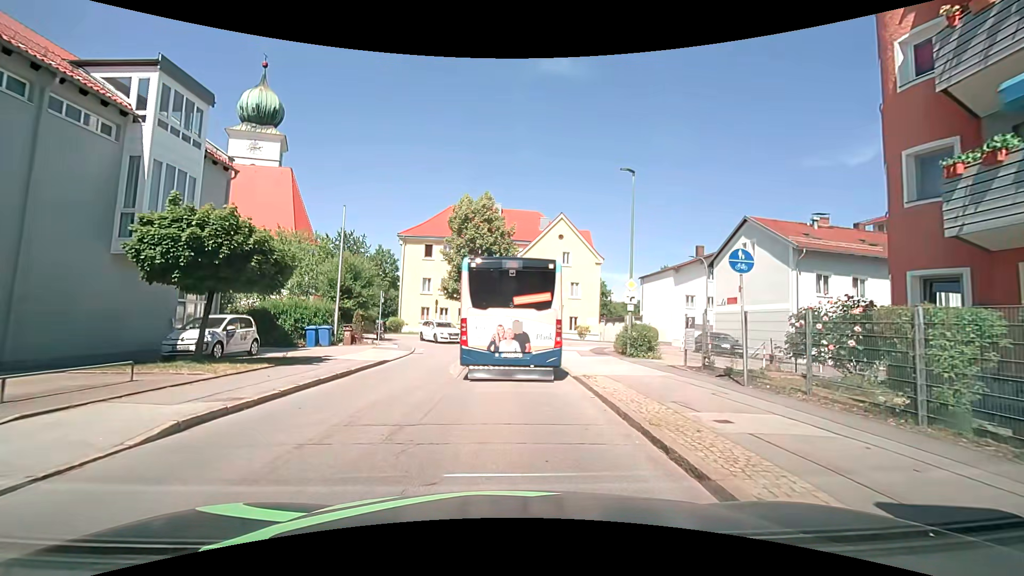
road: unclassified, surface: asphalt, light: Day
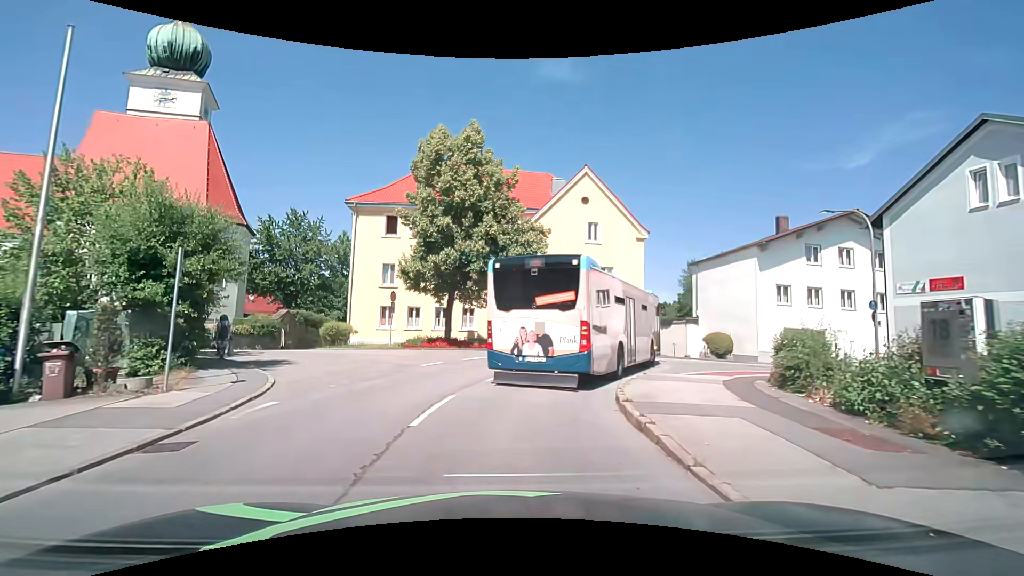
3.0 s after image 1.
(+0.1, +17.3) m; +1°
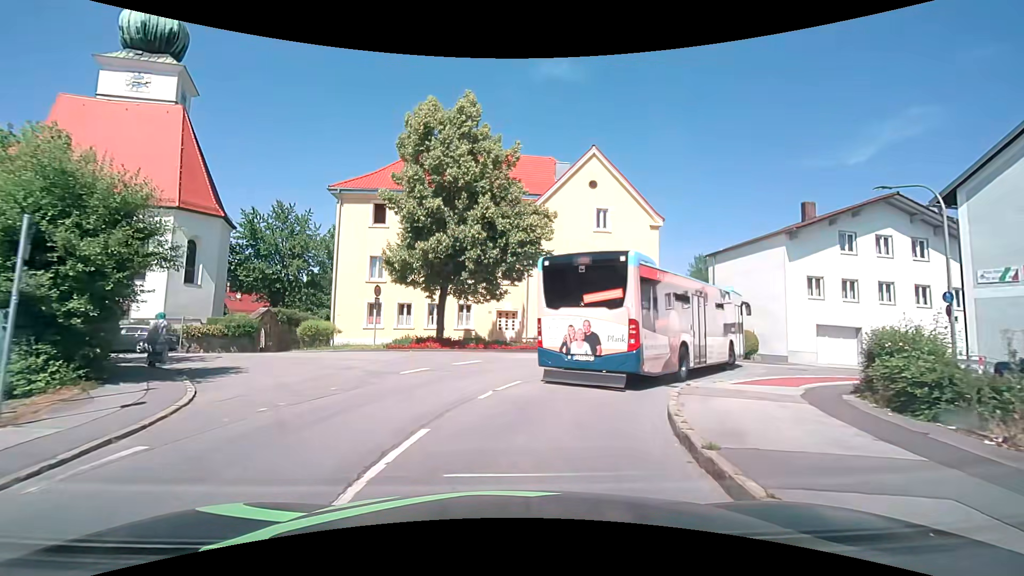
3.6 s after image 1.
(0.0, +3.5) m; 0°
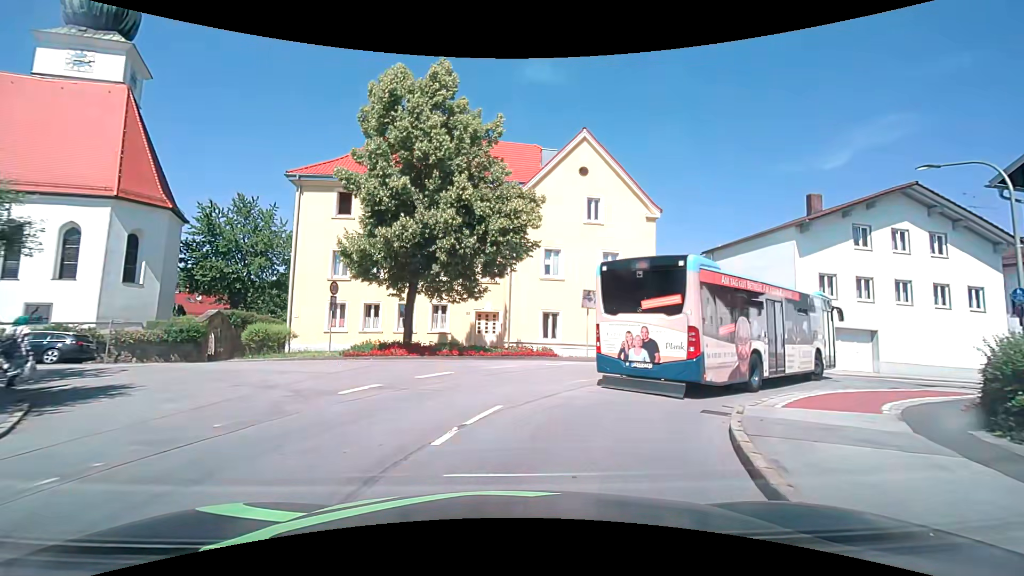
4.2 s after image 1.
(0.0, +3.5) m; +2°
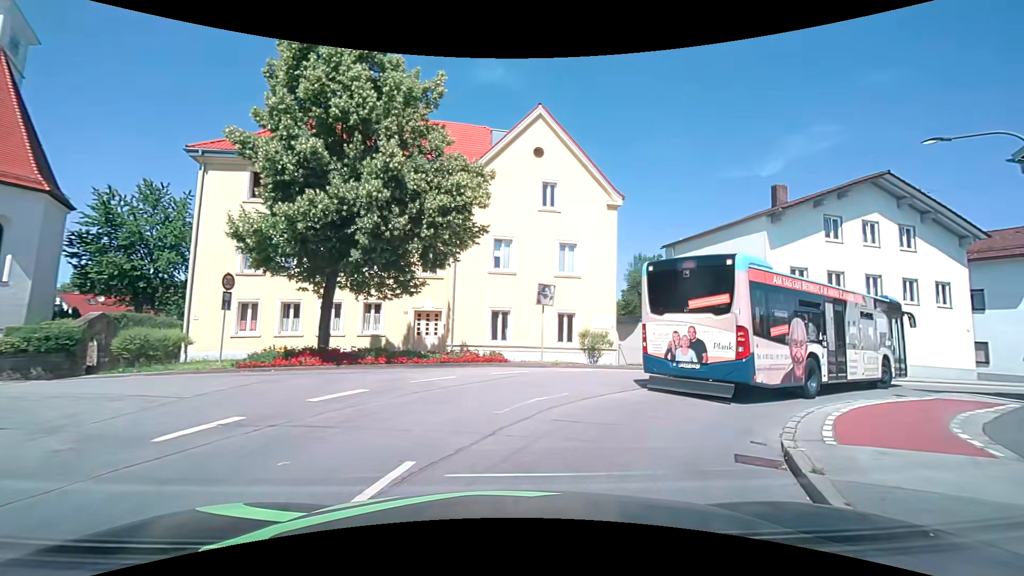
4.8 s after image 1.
(+0.1, +3.5) m; +4°
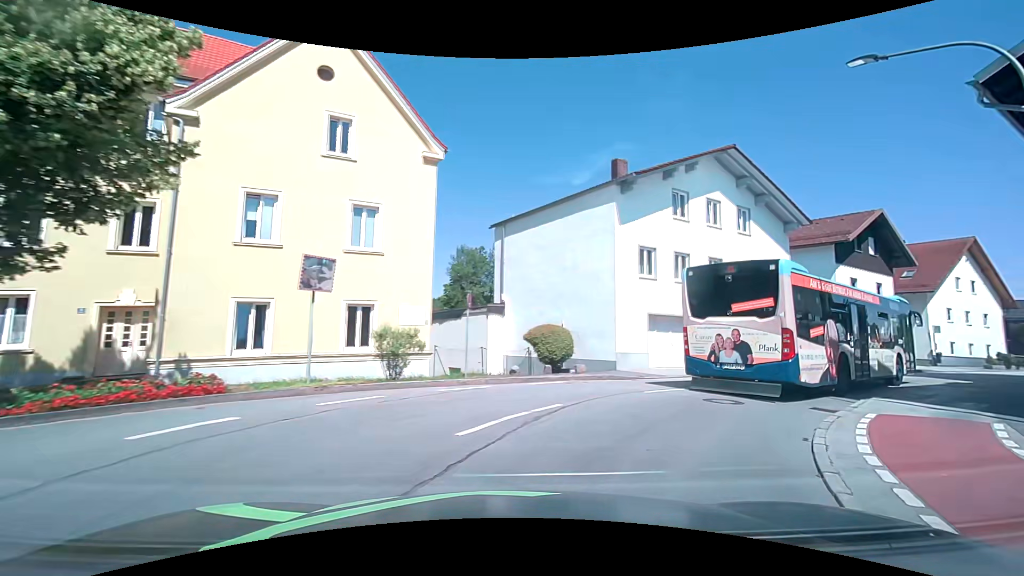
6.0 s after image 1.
(+1.3, +7.1) m; +21°
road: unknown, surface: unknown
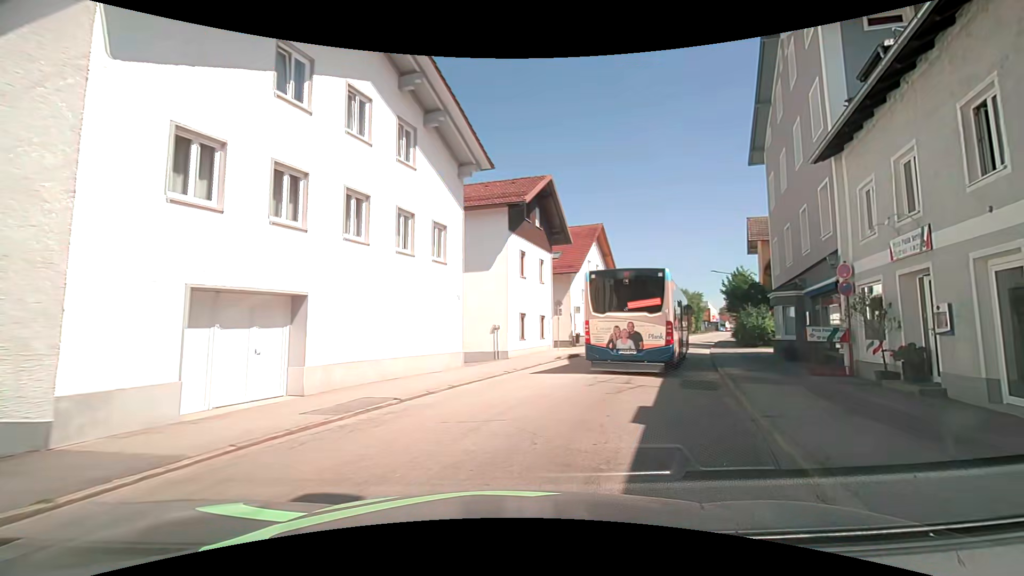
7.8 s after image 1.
(+3.7, +11.2) m; +38°
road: unclassified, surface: asphalt
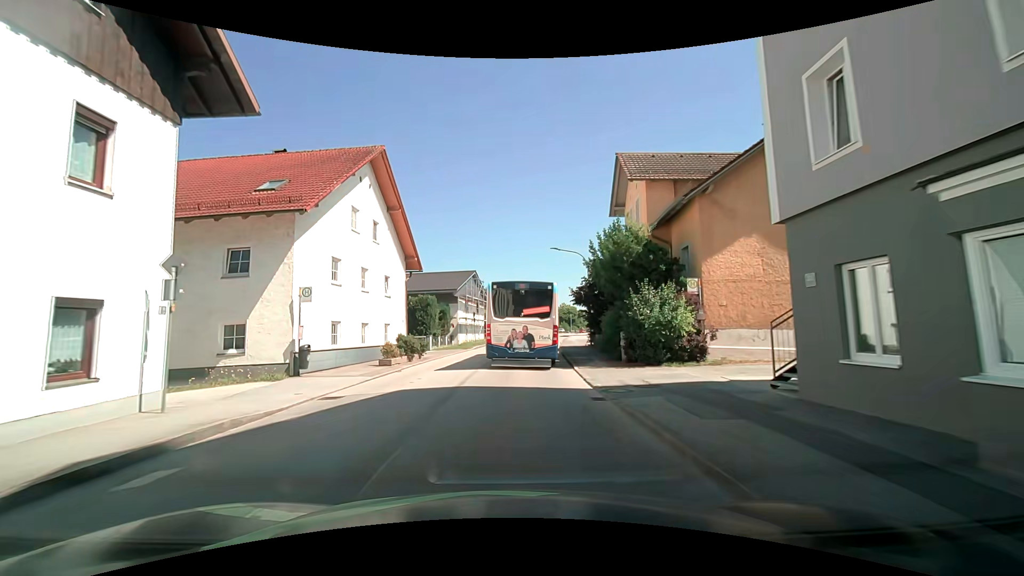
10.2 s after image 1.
(+5.0, +19.2) m; +20°
